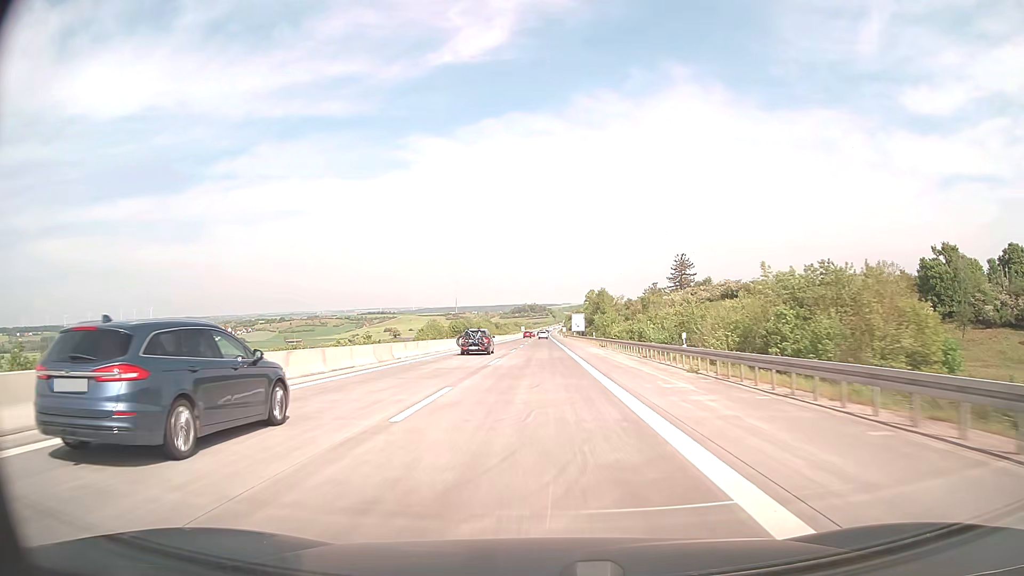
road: motorway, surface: concrete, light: Day
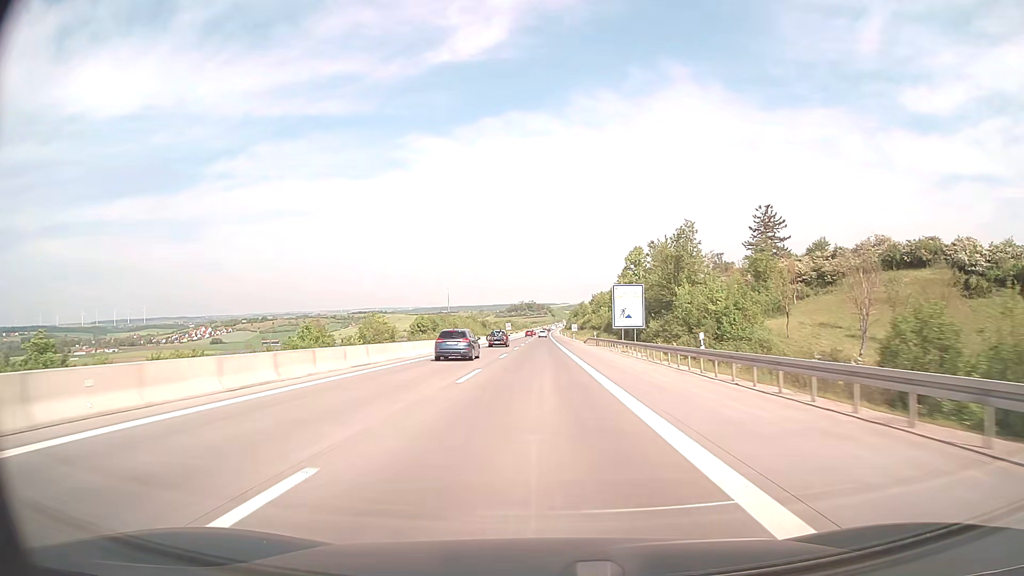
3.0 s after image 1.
(0.0, +99.1) m; 0°
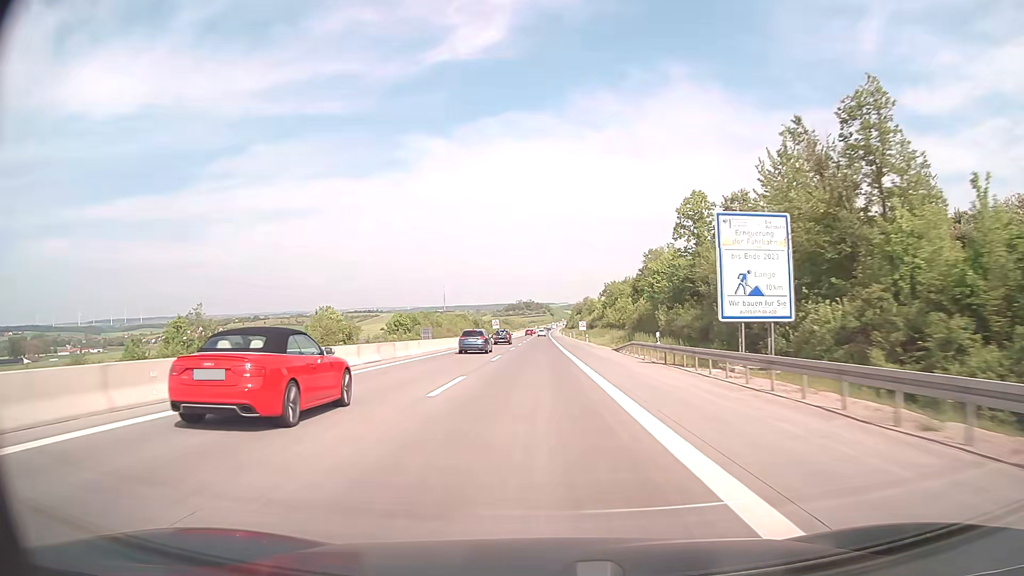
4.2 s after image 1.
(0.0, +39.6) m; 0°
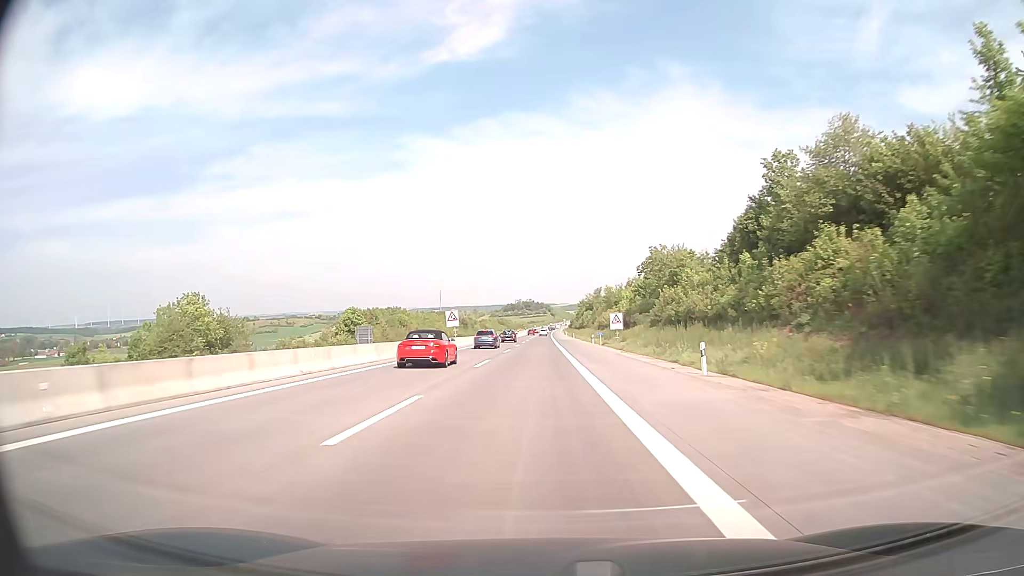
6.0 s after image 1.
(+0.1, +59.5) m; 0°
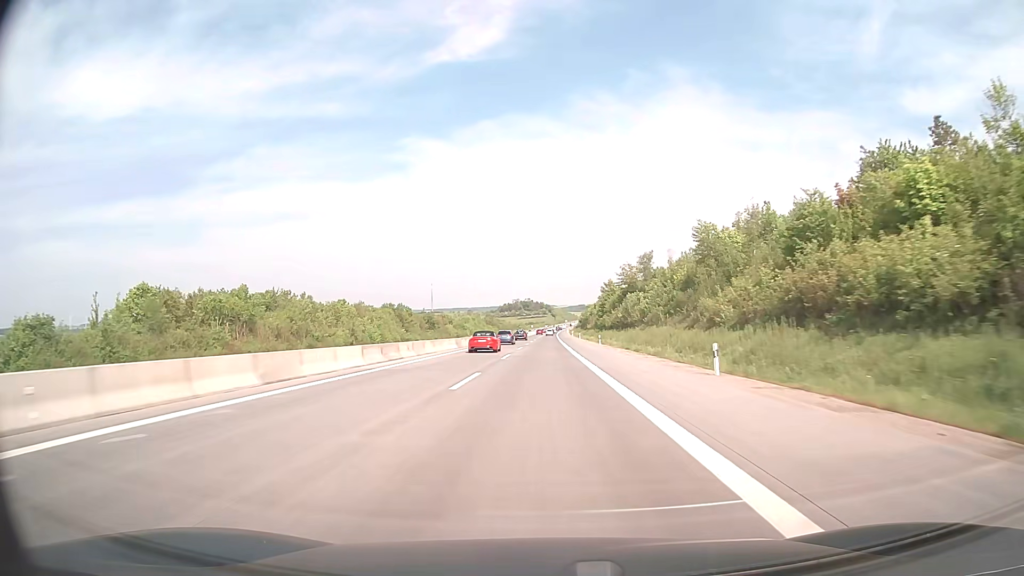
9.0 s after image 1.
(-0.4, +99.0) m; 0°
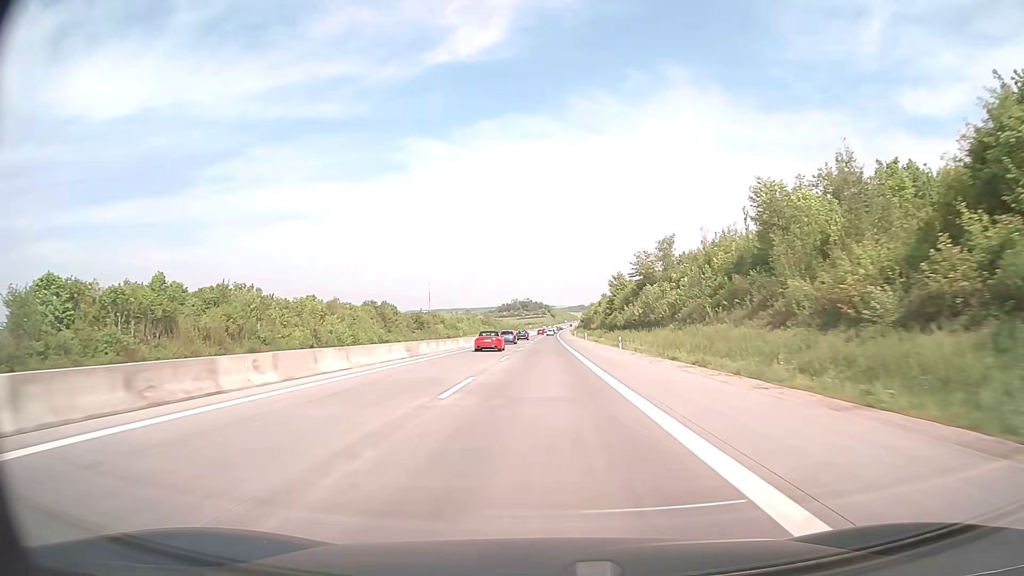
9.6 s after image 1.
(0.0, +19.8) m; 0°
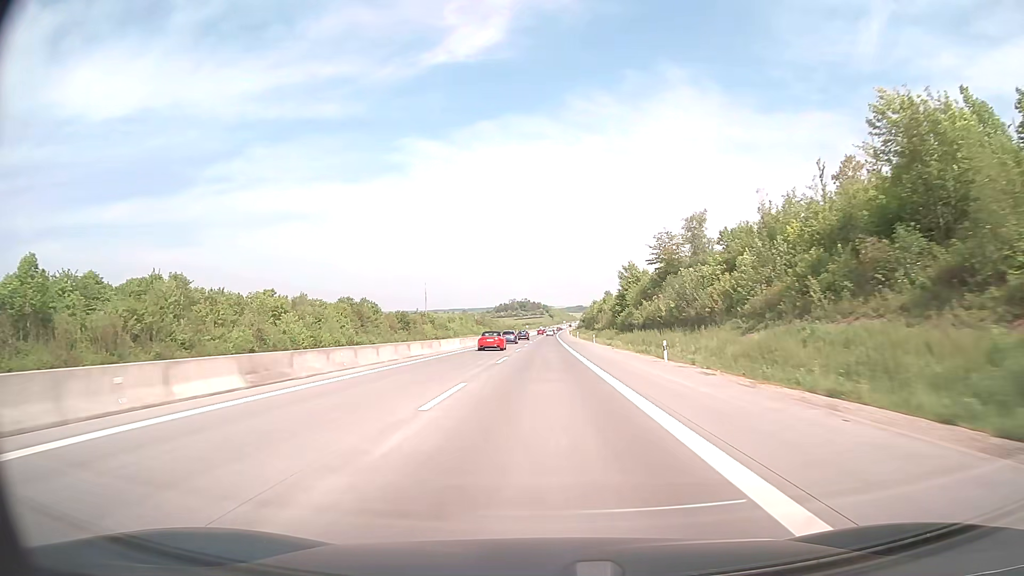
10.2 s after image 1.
(0.0, +19.8) m; 0°
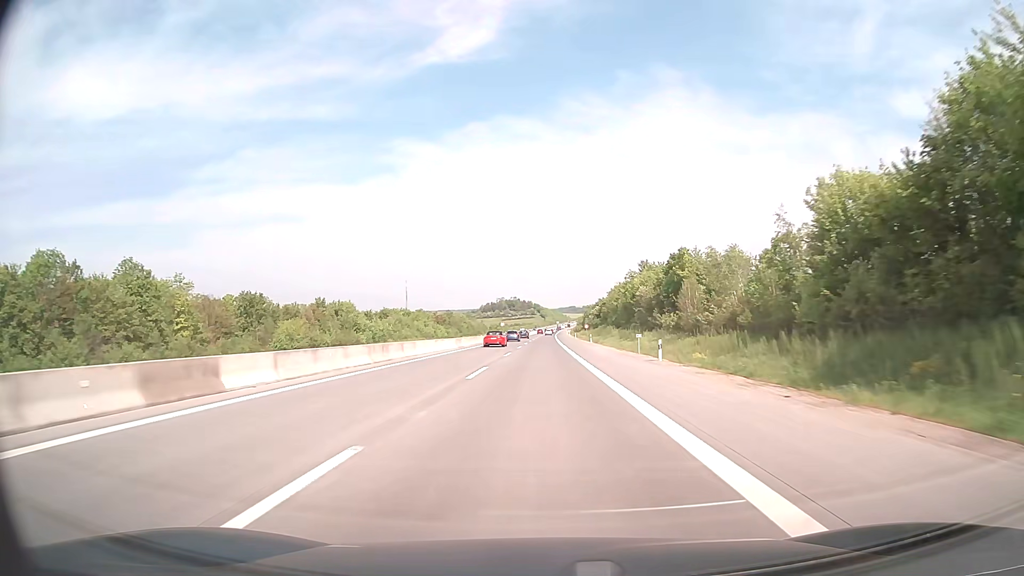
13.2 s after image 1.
(+0.6, +99.1) m; +1°
(0, +10) (0, +20) (0, +30) (0, +40) (0, +50) (0, +60) (0, +70) (0, +80) (0, +90) (+1, +100) m
